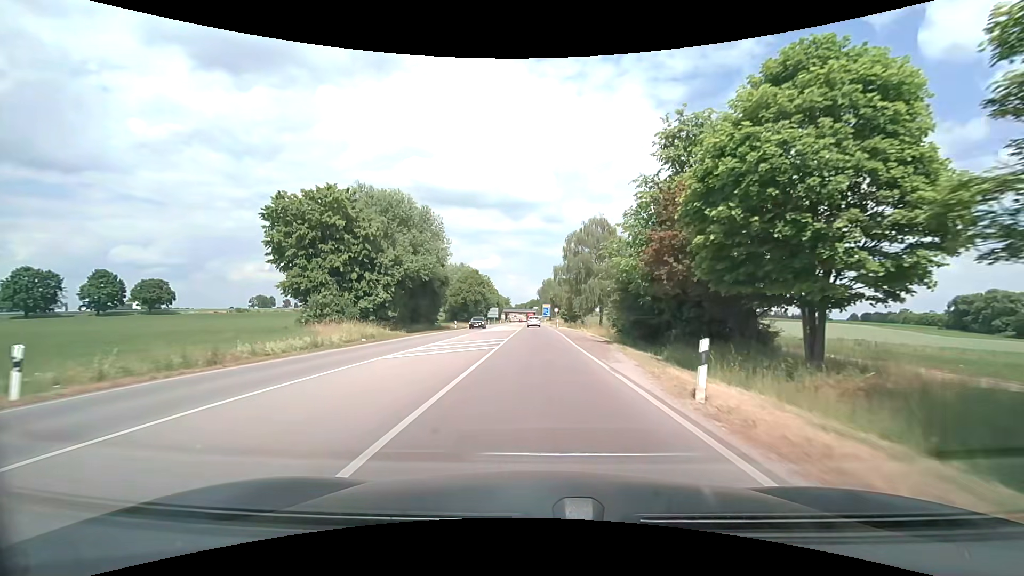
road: secondary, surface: asphalt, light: Day
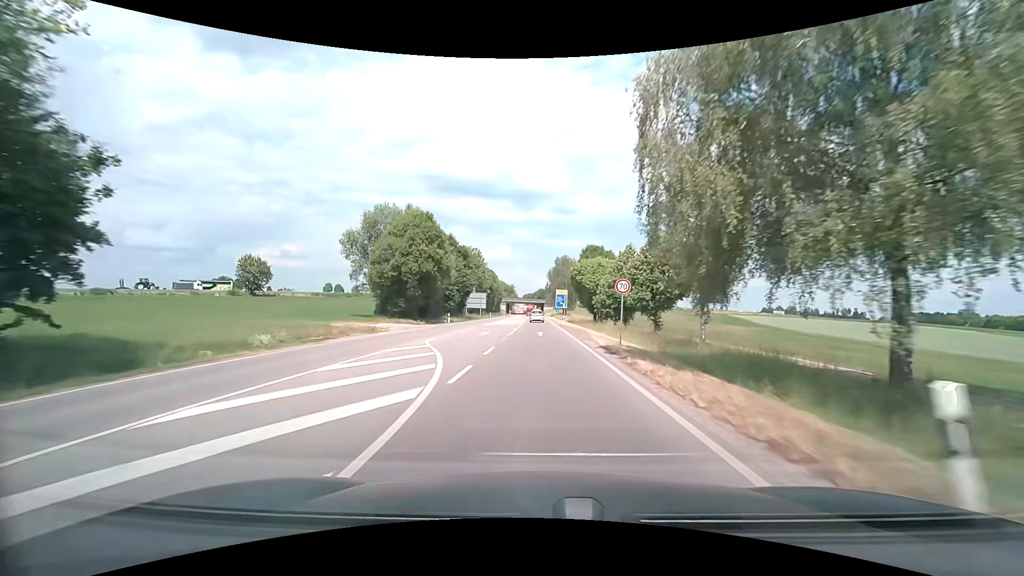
(0.0, +55.7) m; -1°
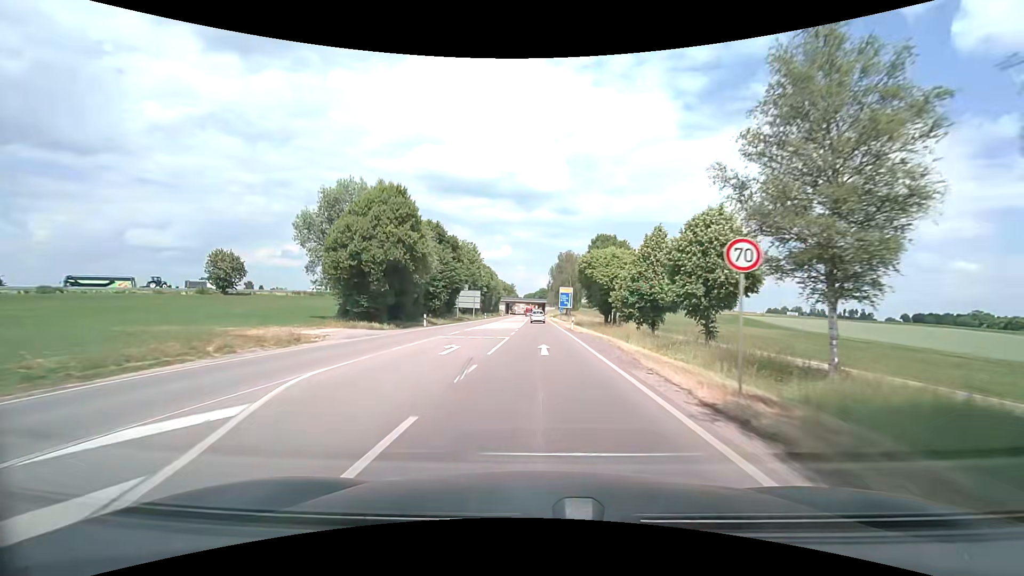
(0.0, +11.9) m; 0°
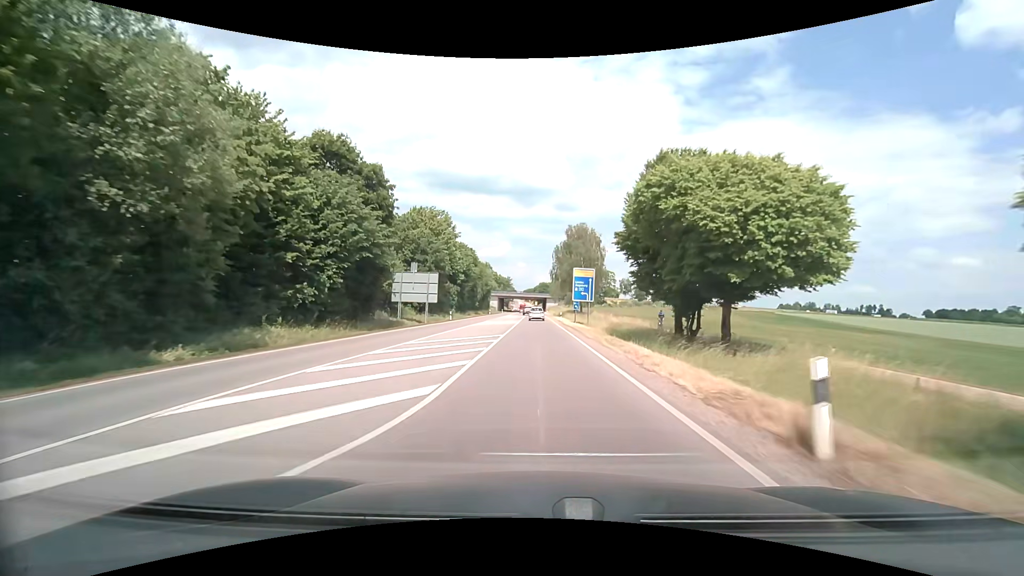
(+0.1, +35.5) m; 0°
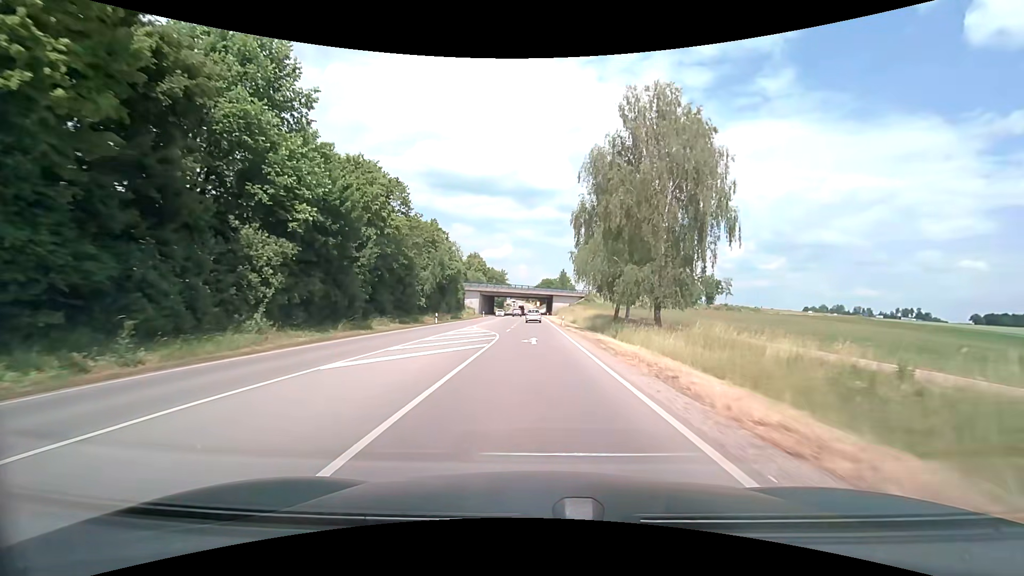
(-0.2, +56.7) m; 0°
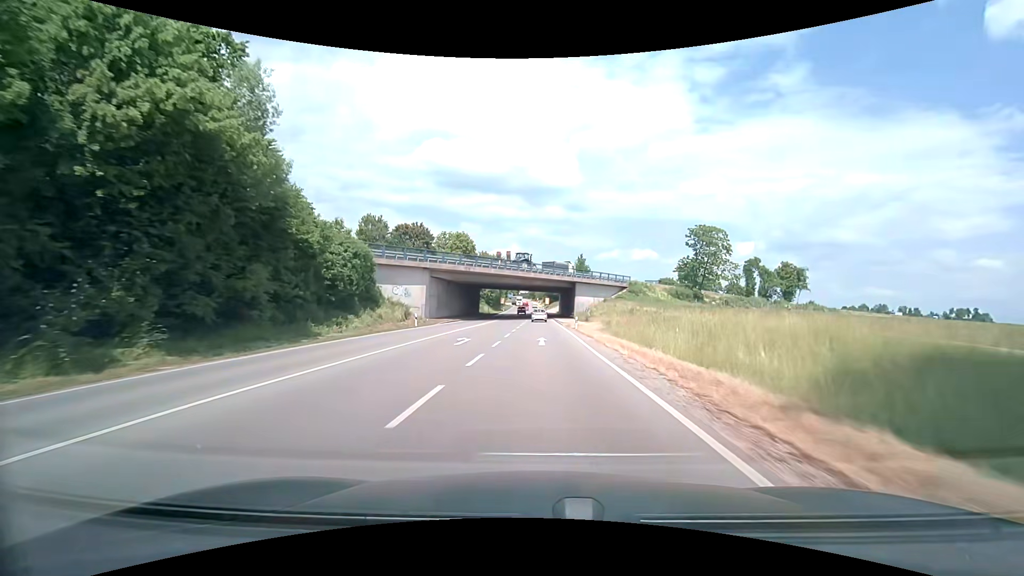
(-0.4, +56.6) m; -1°
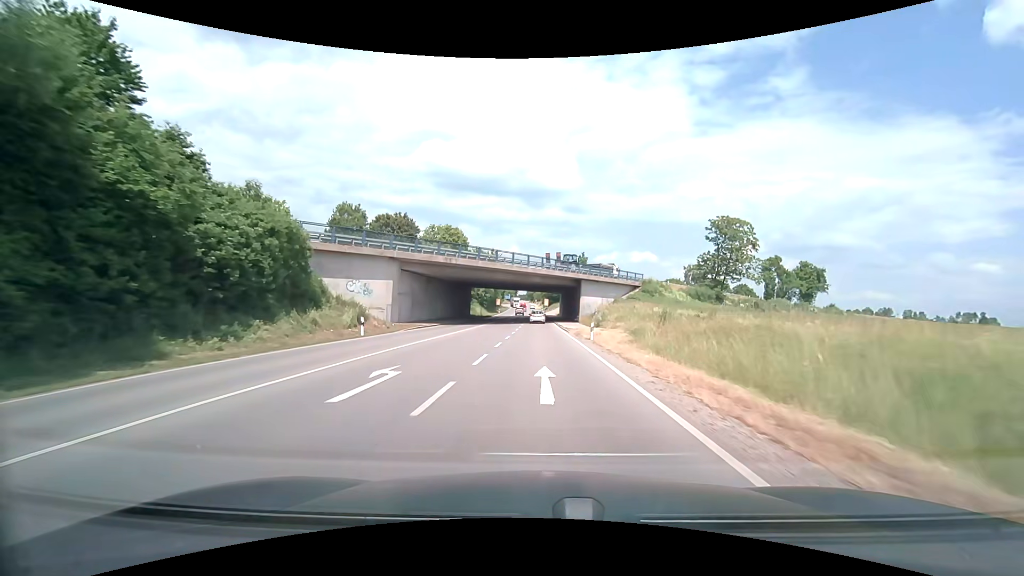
(+0.1, +11.4) m; +1°
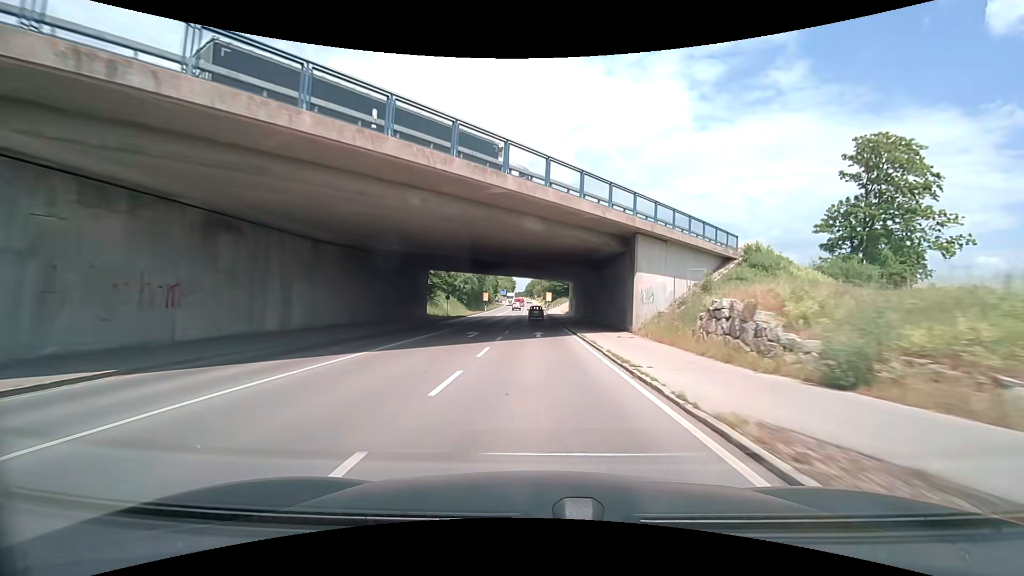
(+0.3, +34.9) m; 0°
(0, +10) (0, +20) (0, +30) (+1, +40) (+1, +50) (+2, +60) (+3, +70) (+2, +80) (+2, +90) (+2, +100) m
